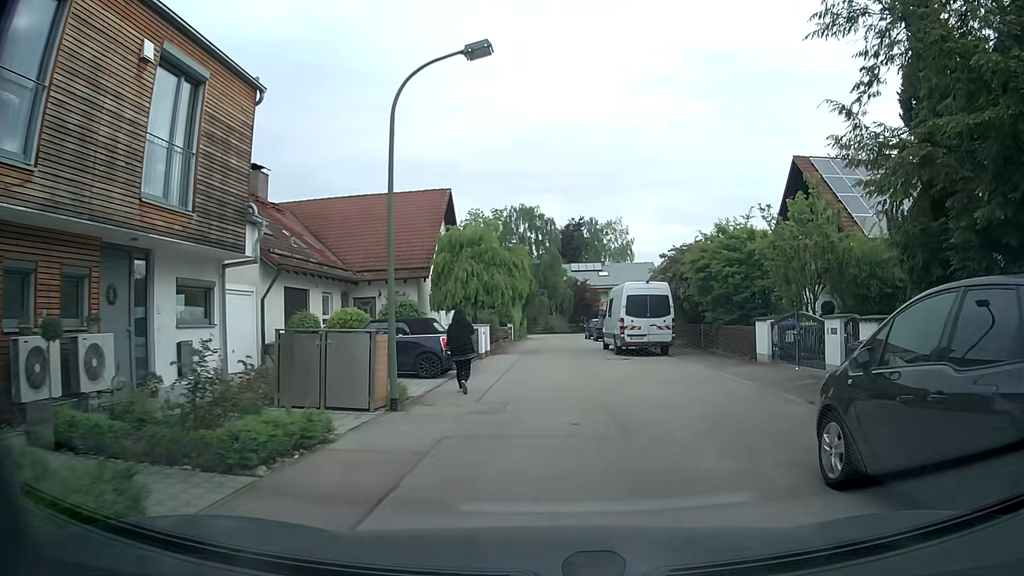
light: Day
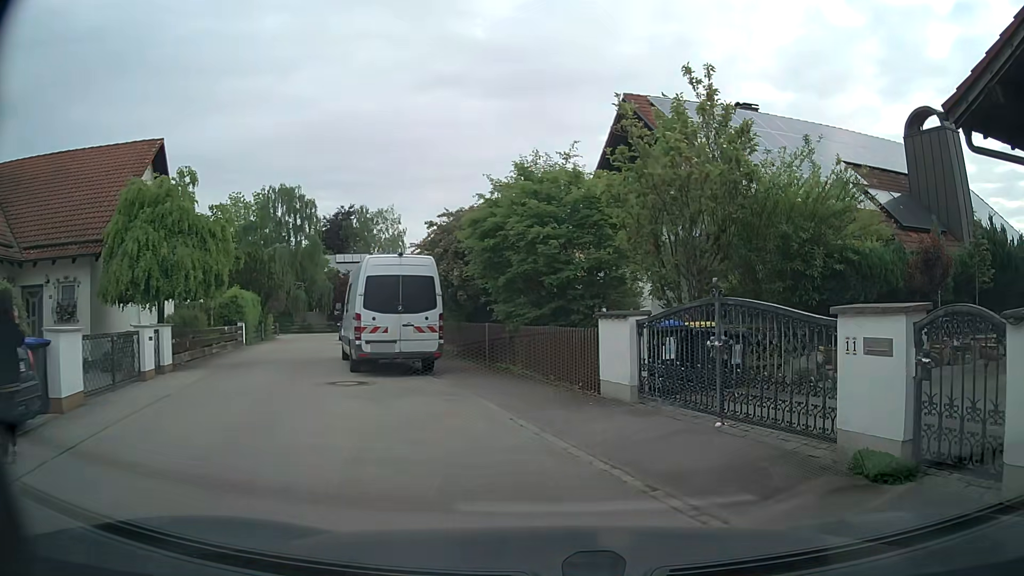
(+1.0, +9.0) m; +18°
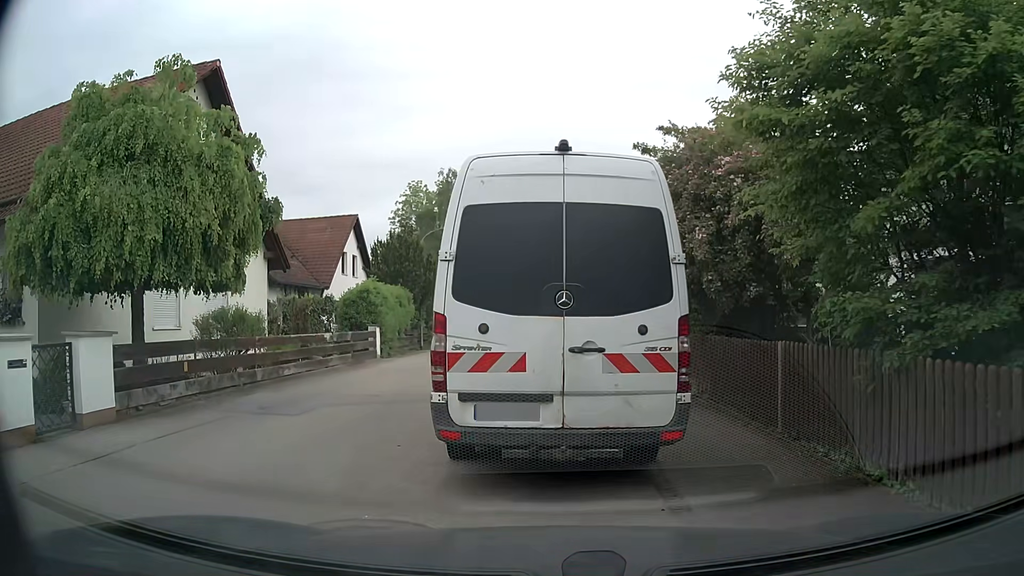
(-1.2, +9.3) m; -19°
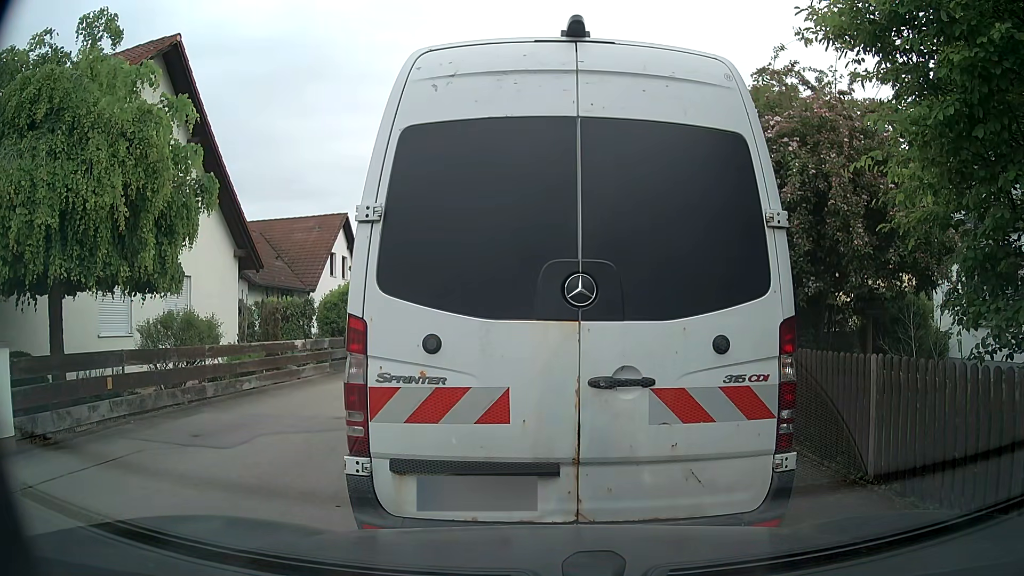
(0.0, +2.0) m; 0°
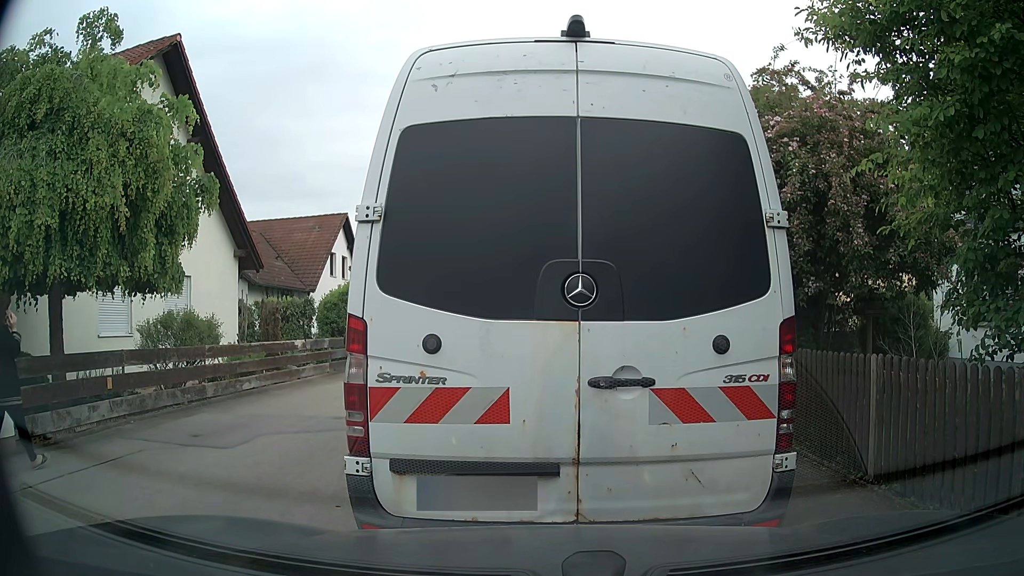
(0.0, 0.0) m; 0°
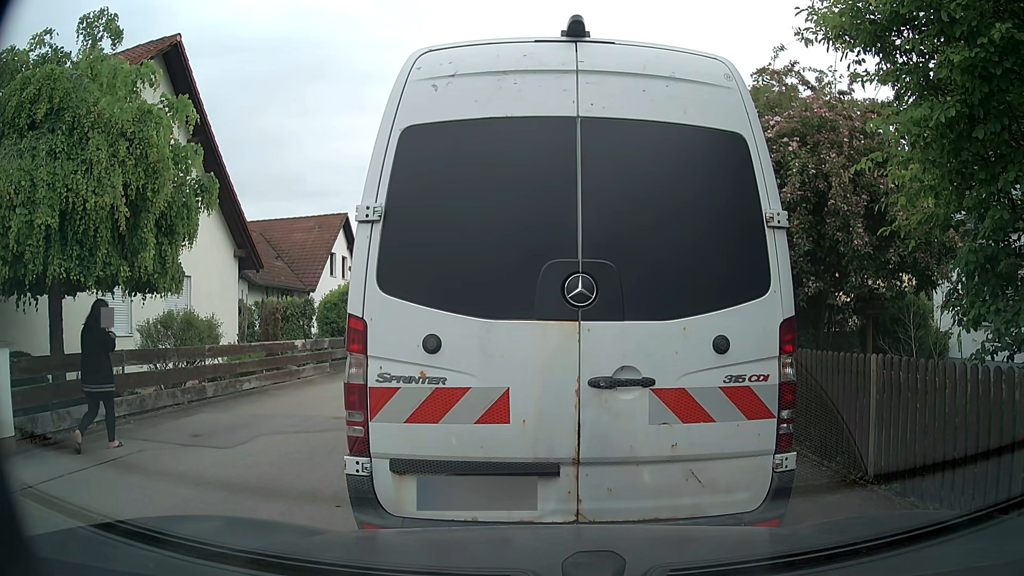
(0.0, 0.0) m; 0°
